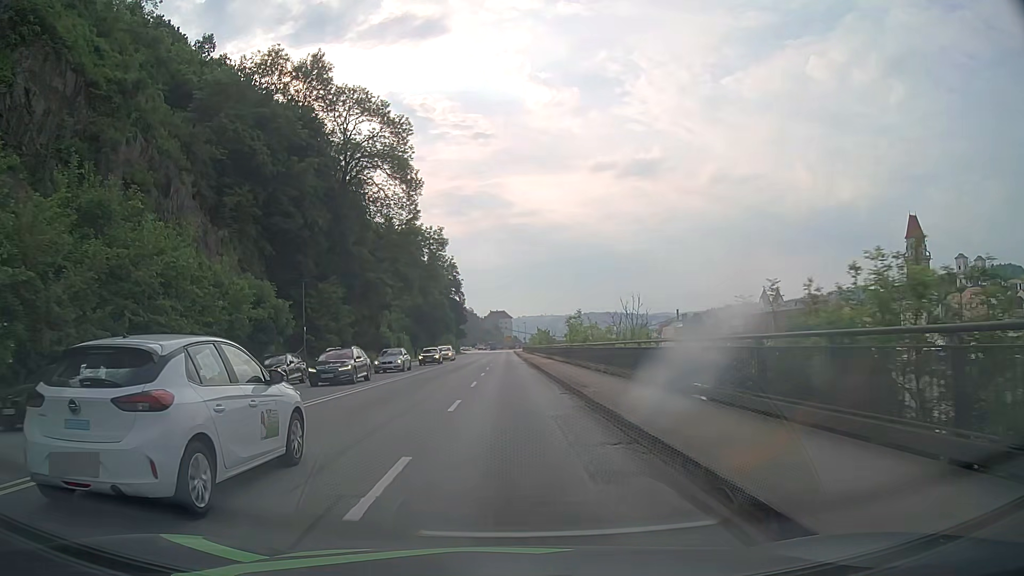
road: primary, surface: asphalt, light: Day
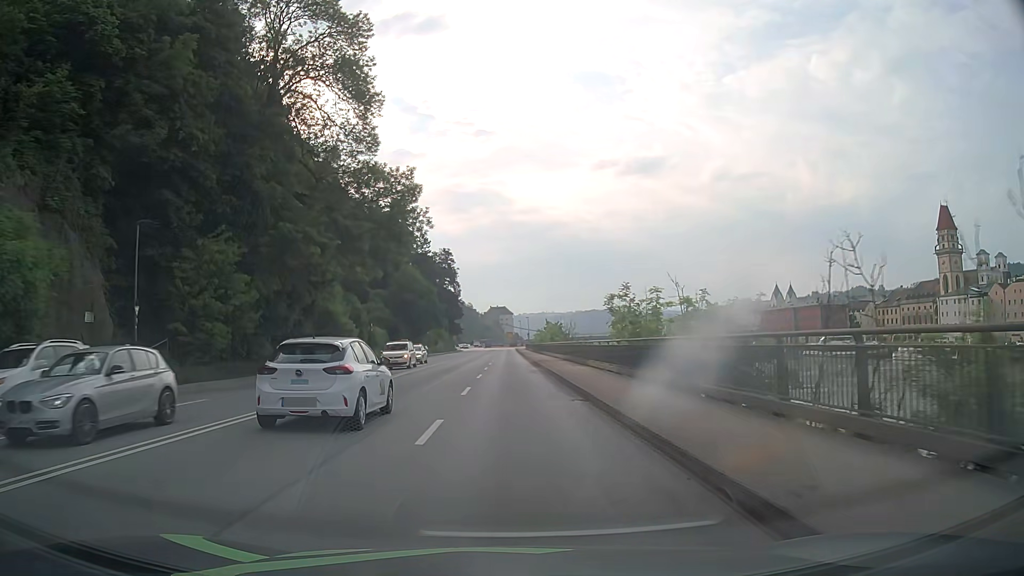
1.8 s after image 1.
(0.0, +23.2) m; 0°
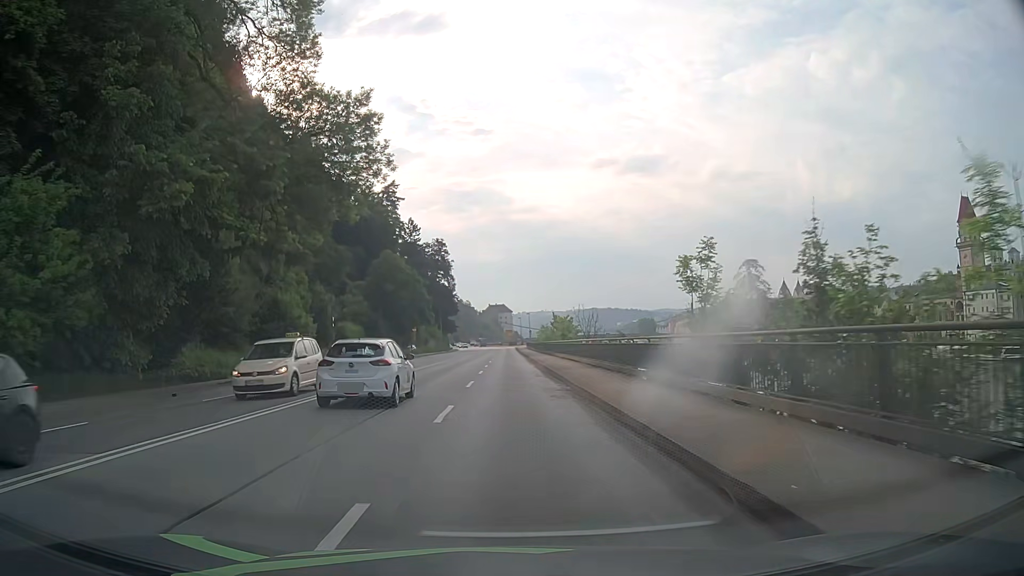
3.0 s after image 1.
(0.0, +15.5) m; 0°
